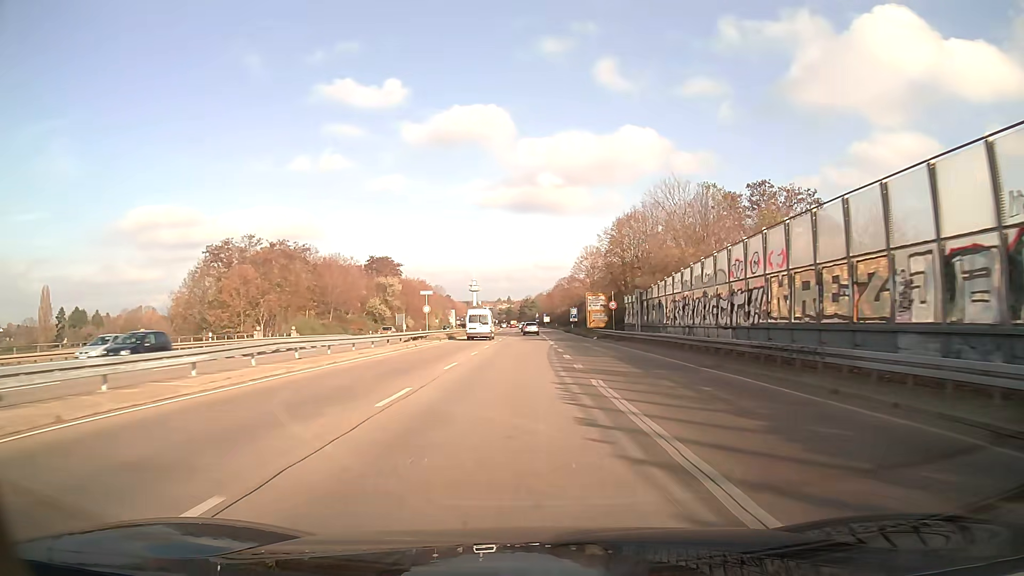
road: trunk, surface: asphalt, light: Day
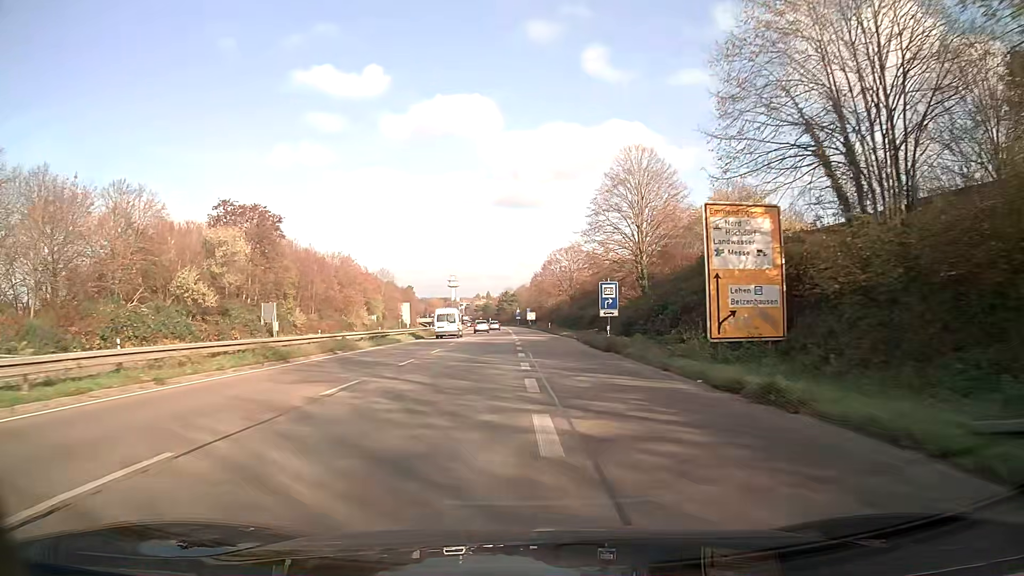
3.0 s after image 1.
(+0.9, +61.1) m; +1°
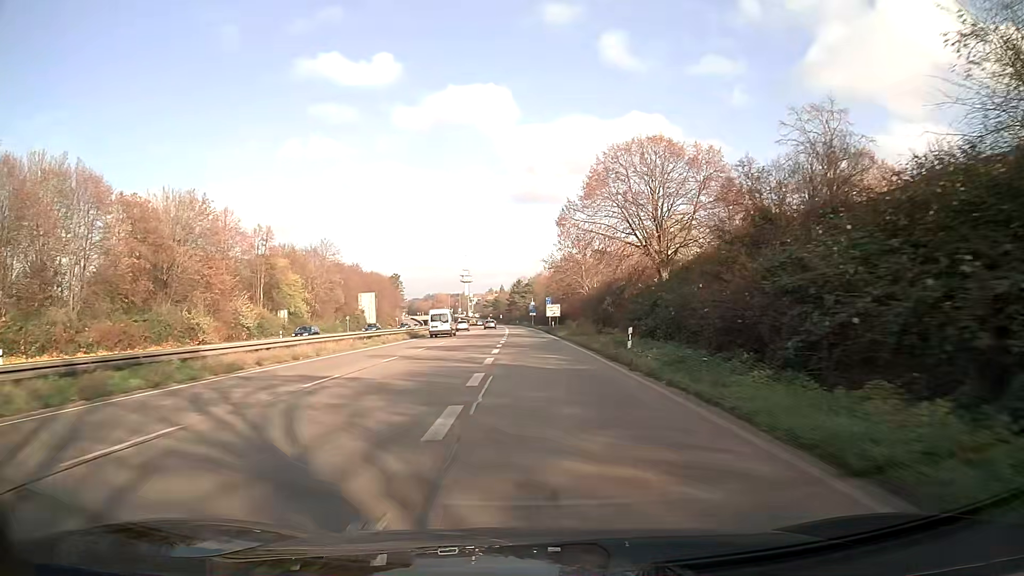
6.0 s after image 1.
(-0.6, +60.3) m; -2°
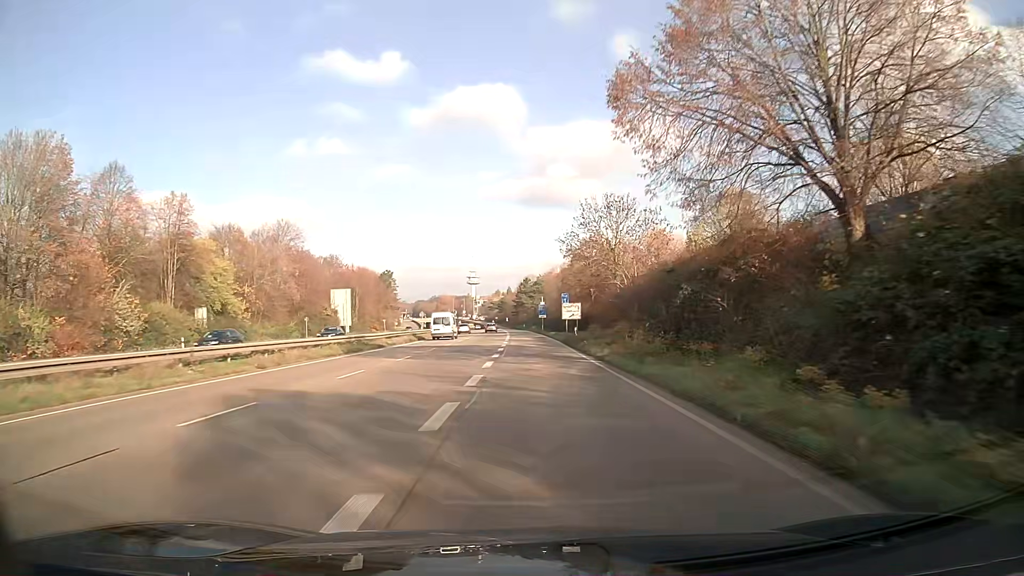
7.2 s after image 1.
(-0.2, +23.8) m; -1°
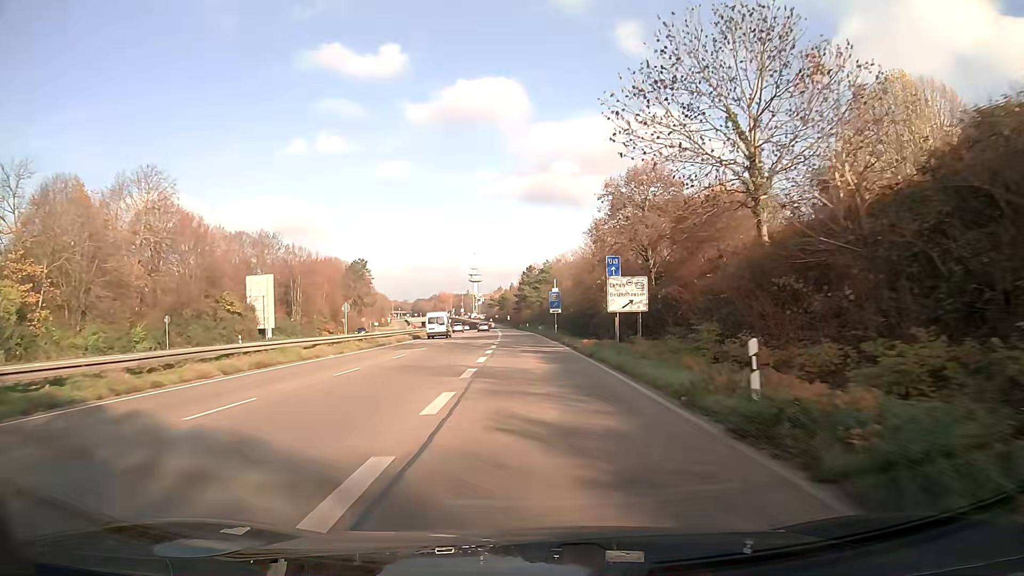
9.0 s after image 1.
(-0.1, +35.3) m; 0°
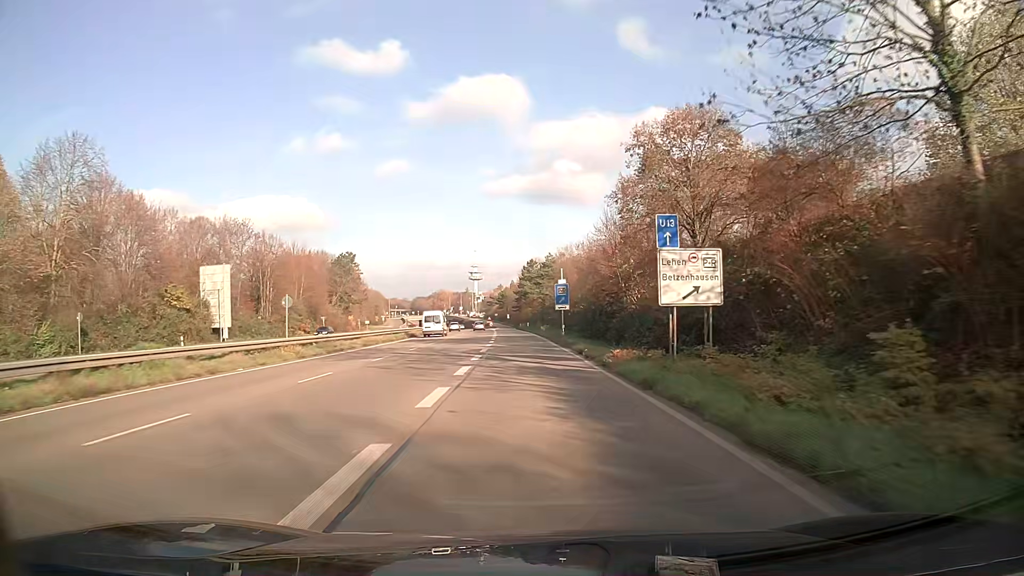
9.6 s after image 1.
(0.0, +11.7) m; 0°
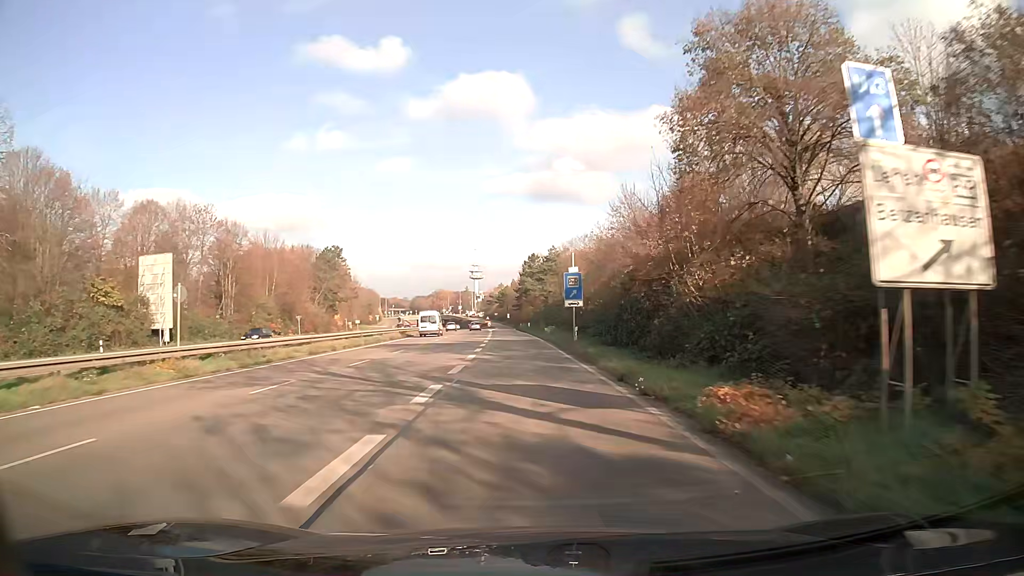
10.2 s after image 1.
(0.0, +11.6) m; 0°
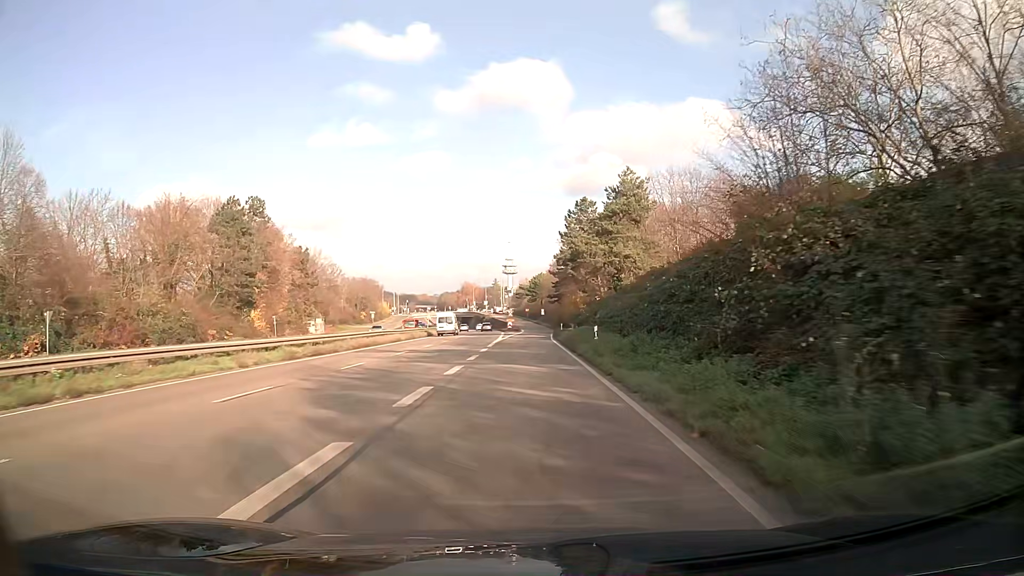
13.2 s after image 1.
(-1.5, +55.6) m; -3°
(0, +10) (0, +20) (0, +30) (0, +40) (0, +50) (0, +60) (+1, +70) (+1, +80) (+1, +90) (+2, +100) m
